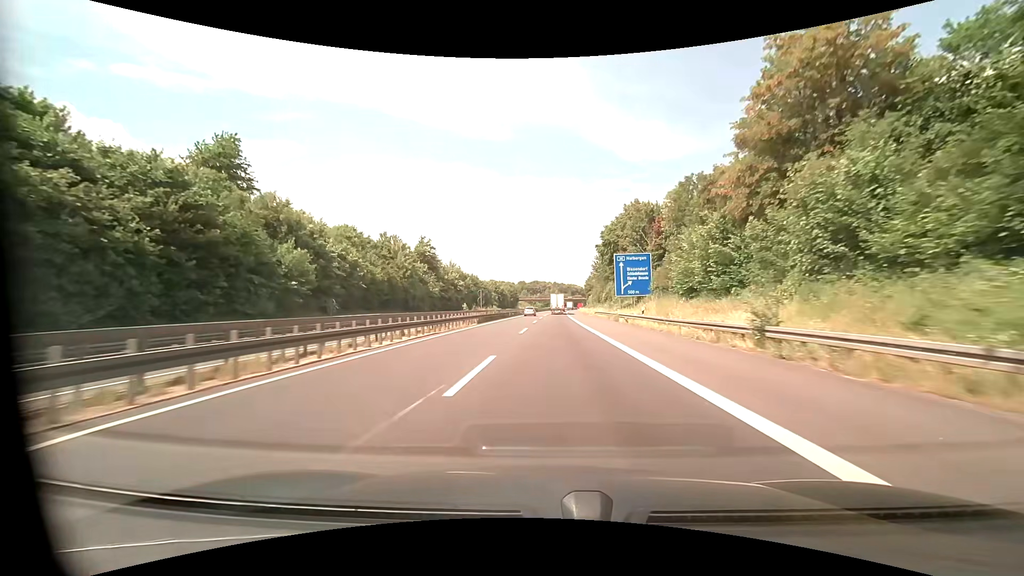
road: motorway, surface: asphalt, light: Day
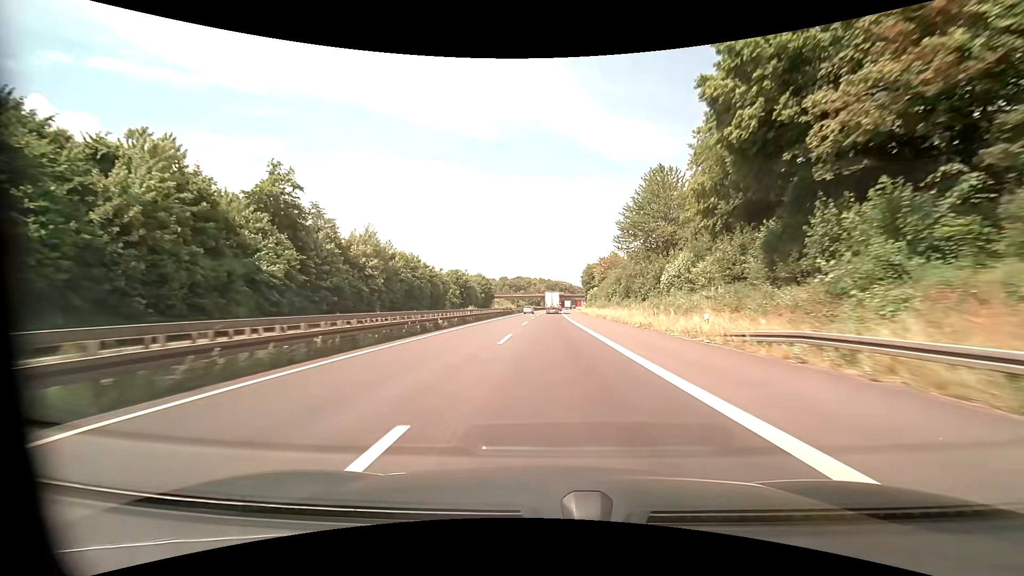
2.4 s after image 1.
(+0.8, +62.8) m; +2°
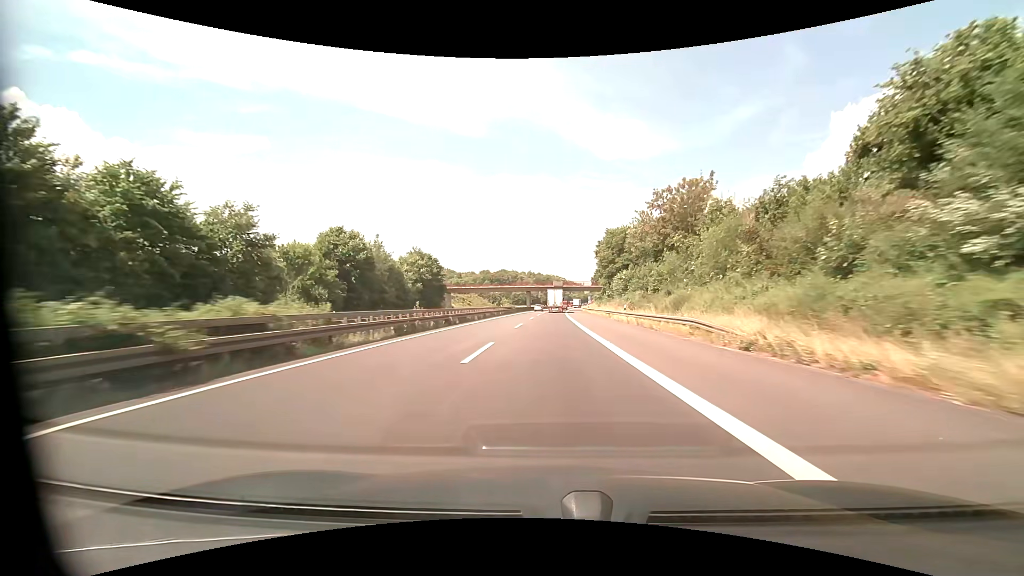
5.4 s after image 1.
(+0.8, +79.1) m; +1°
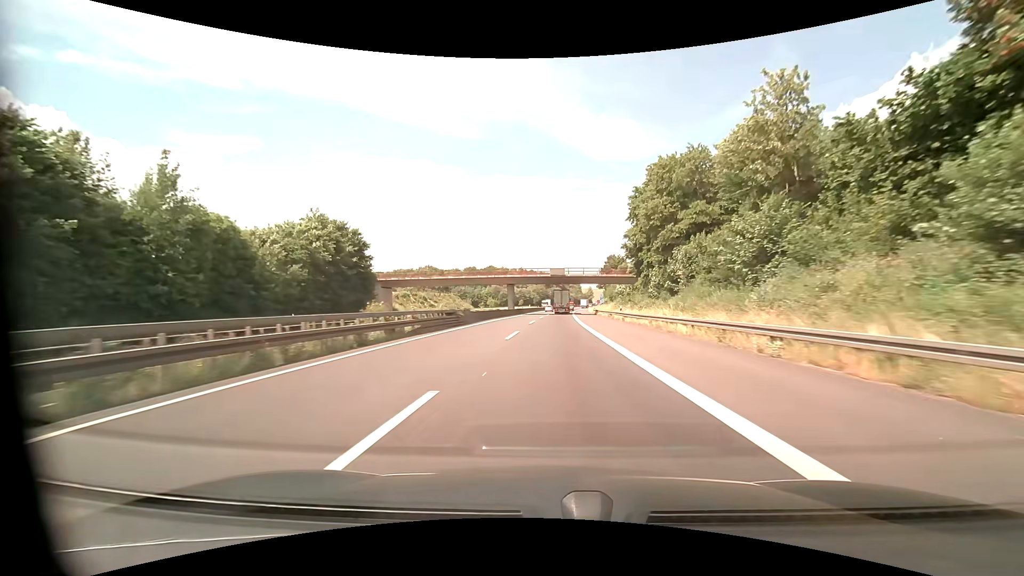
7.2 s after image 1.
(+0.2, +46.1) m; +1°
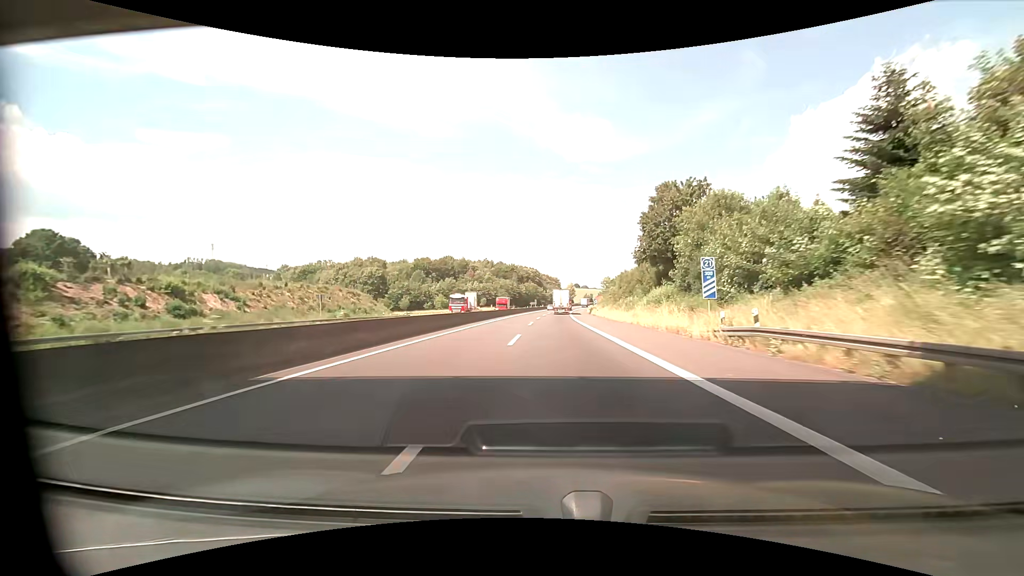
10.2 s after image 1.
(+1.5, +75.6) m; +2°
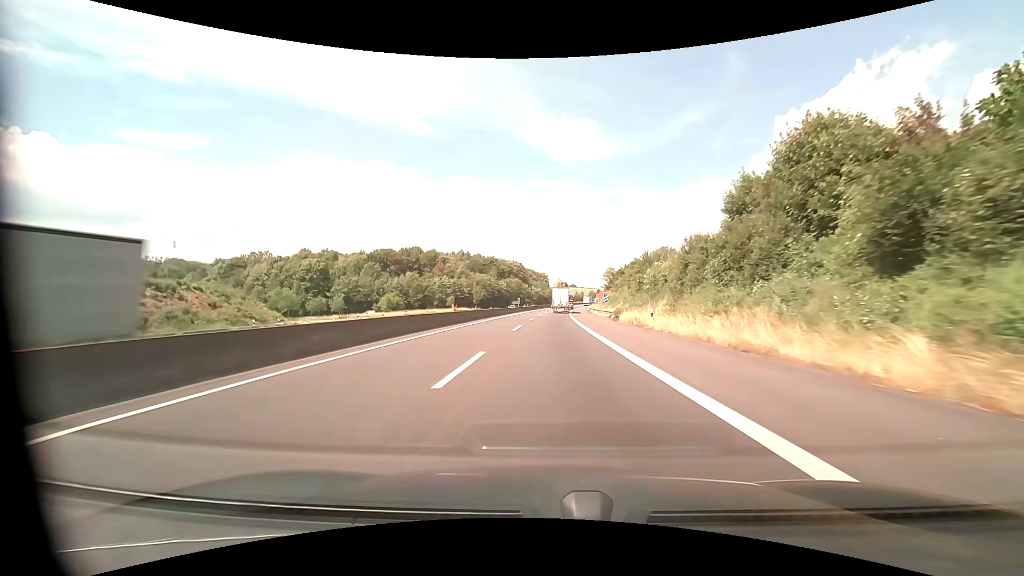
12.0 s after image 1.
(+0.9, +45.2) m; +2°
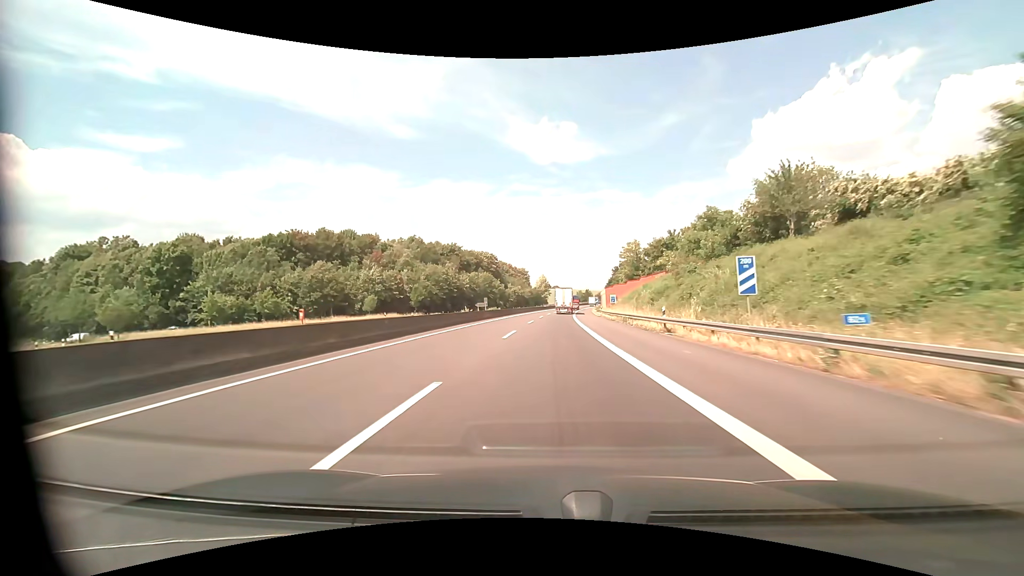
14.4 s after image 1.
(+1.0, +60.2) m; +2°
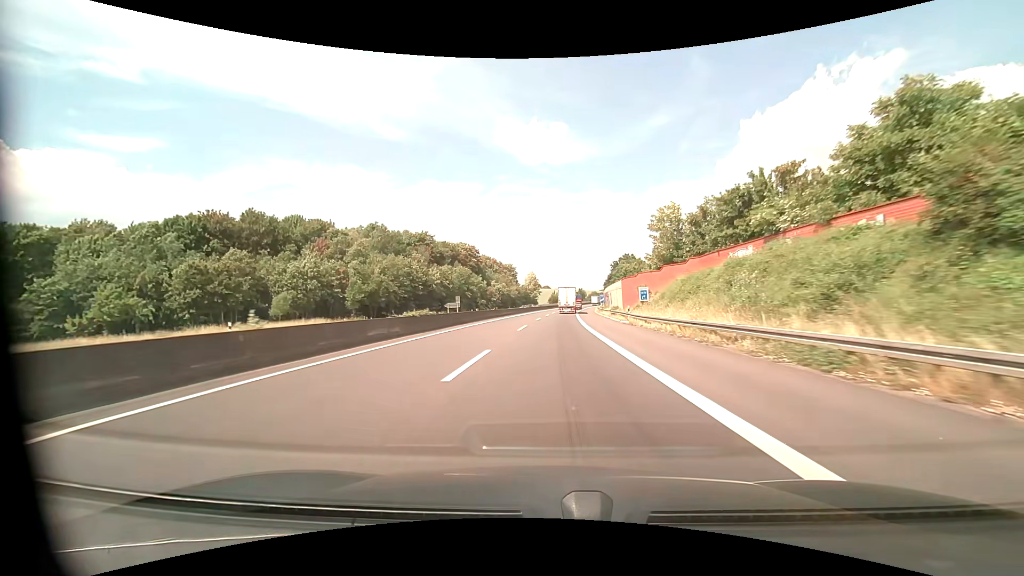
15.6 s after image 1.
(+0.2, +30.0) m; +1°
(0, +10) (0, +20) (0, +30) (+1, +40) (+1, +50) (+1, +60) (+2, +70) (+3, +80) (+3, +90) (+4, +100) m
